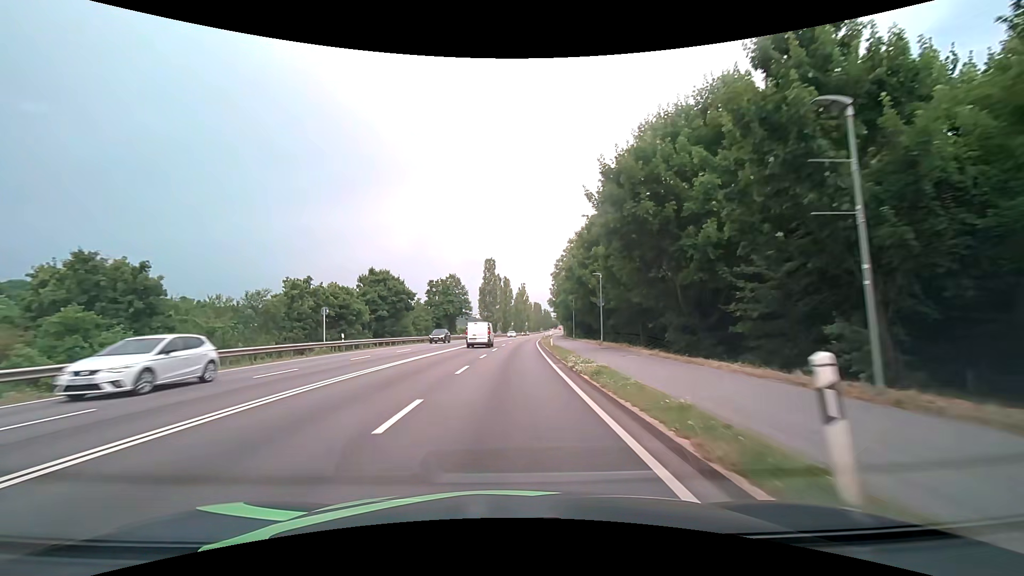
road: primary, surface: asphalt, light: Day
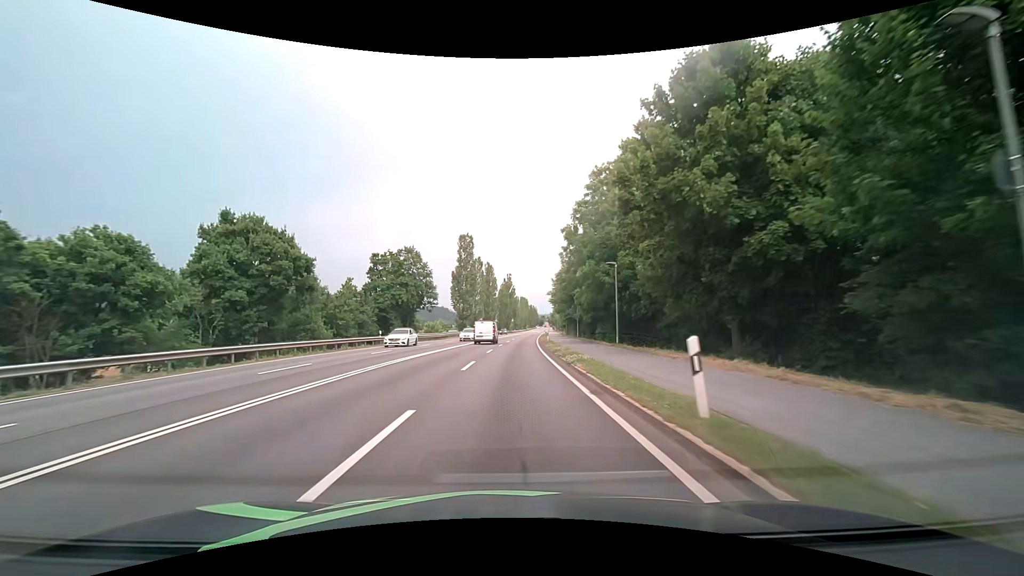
(+0.5, +29.5) m; +2°
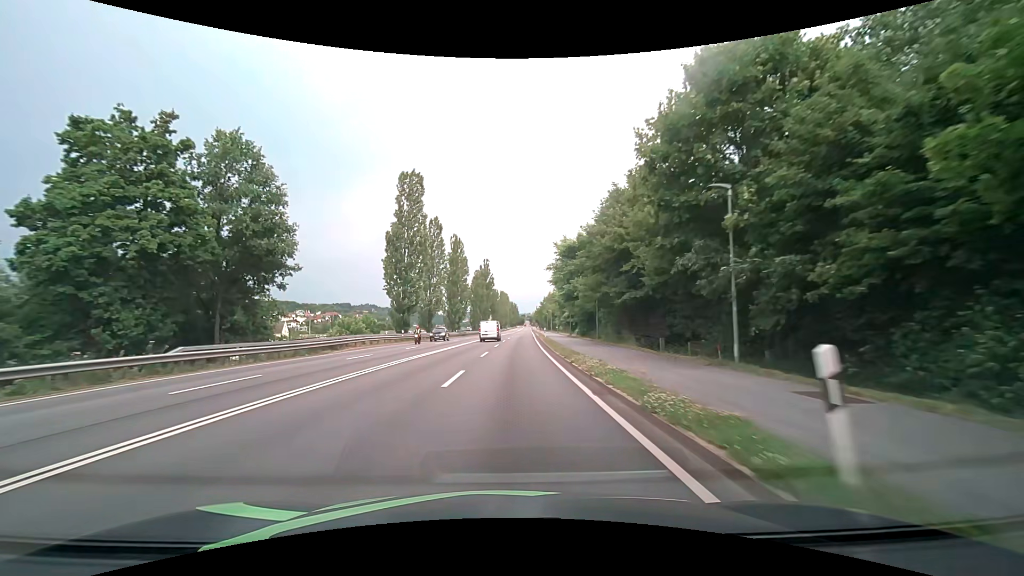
(+0.8, +40.4) m; +3°
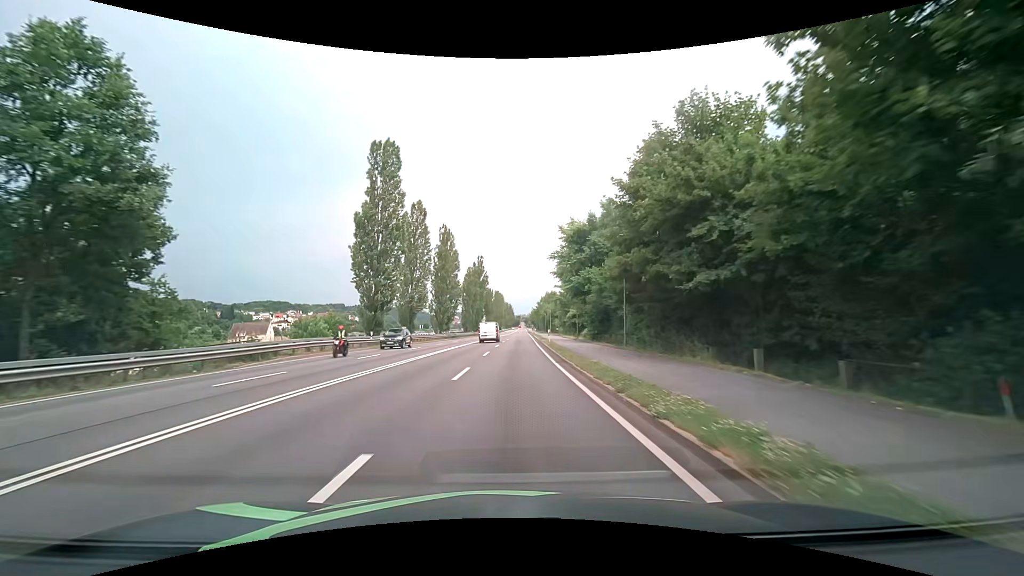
(0.0, +10.3) m; 0°
(0, +10) (0, +20) (0, +30) (+1, +40) (+1, +50) (+1, +60) (+1, +70) (+2, +80) (+2, +90) (+2, +100) m
